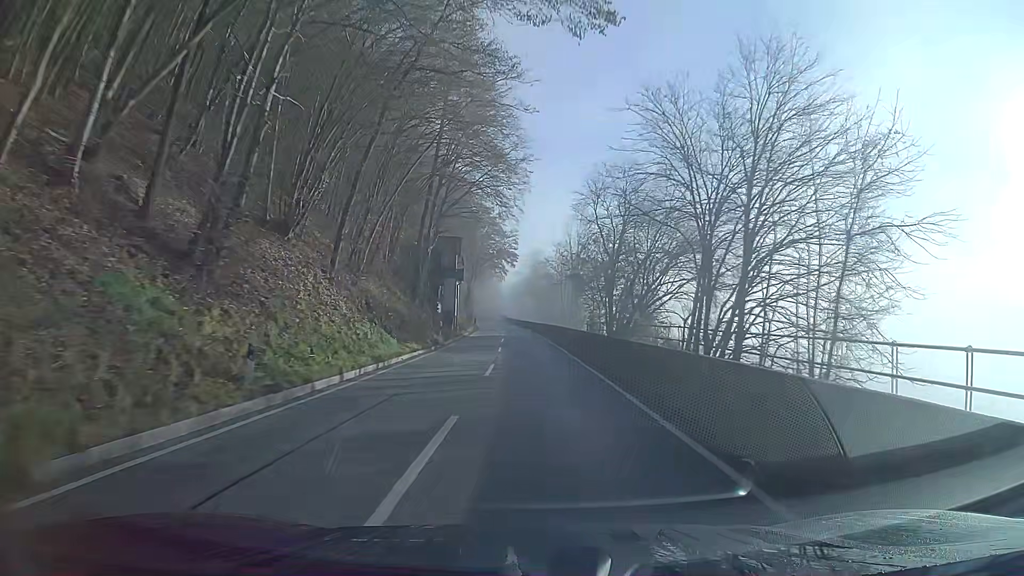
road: secondary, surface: asphalt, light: Day
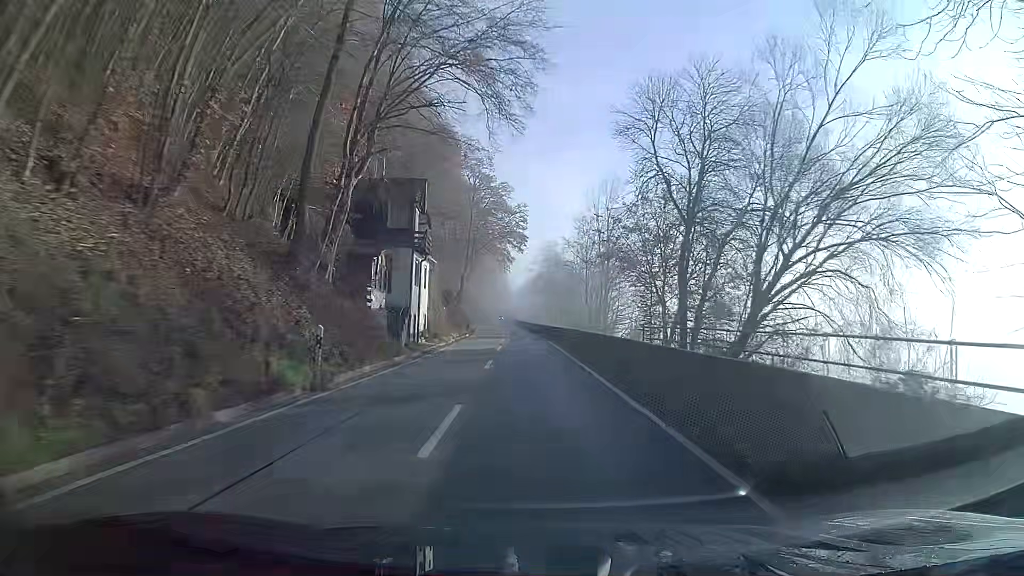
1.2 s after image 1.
(-0.2, +21.8) m; -1°
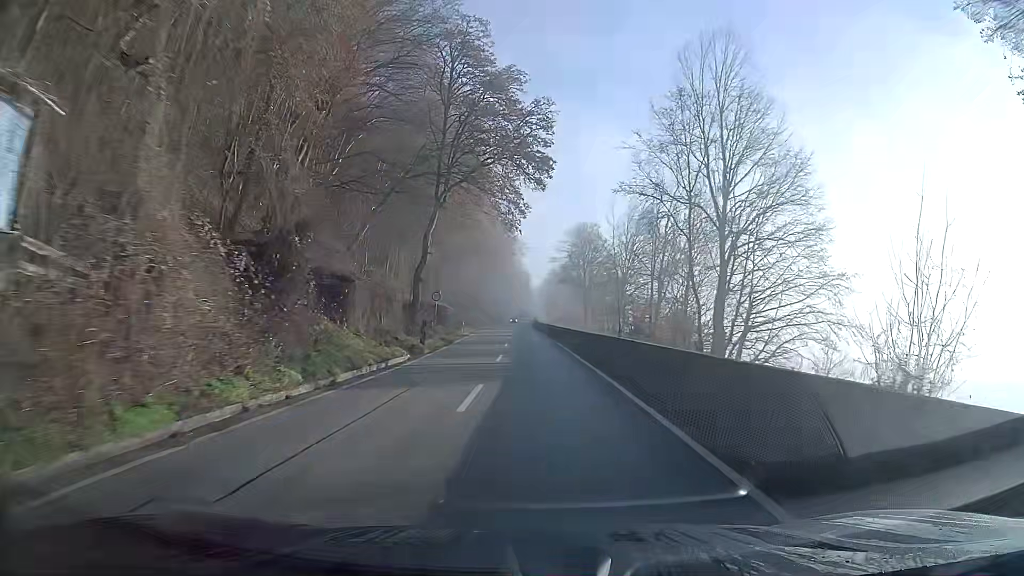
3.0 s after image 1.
(-0.4, +33.2) m; -2°
